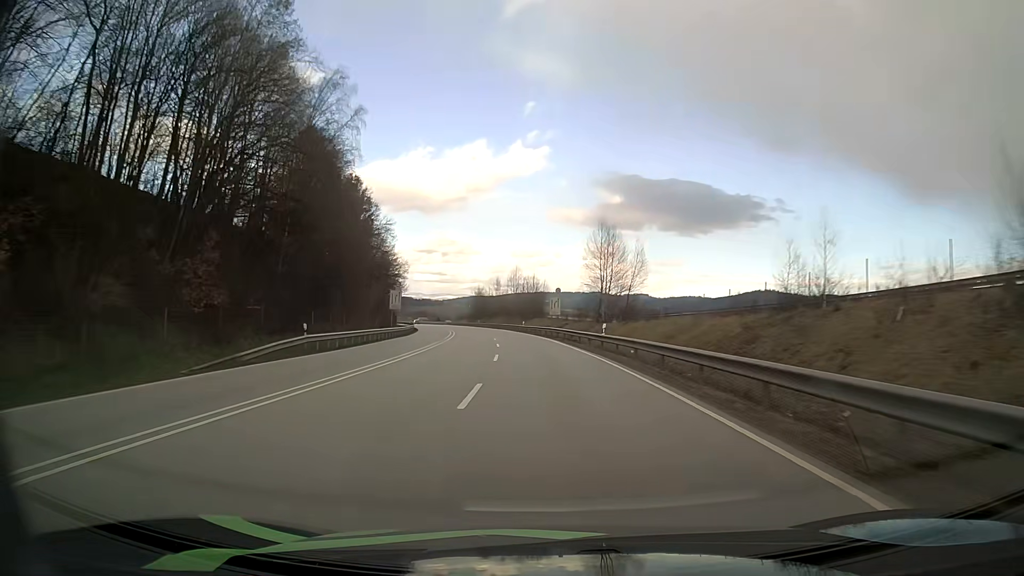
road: primary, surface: asphalt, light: Day
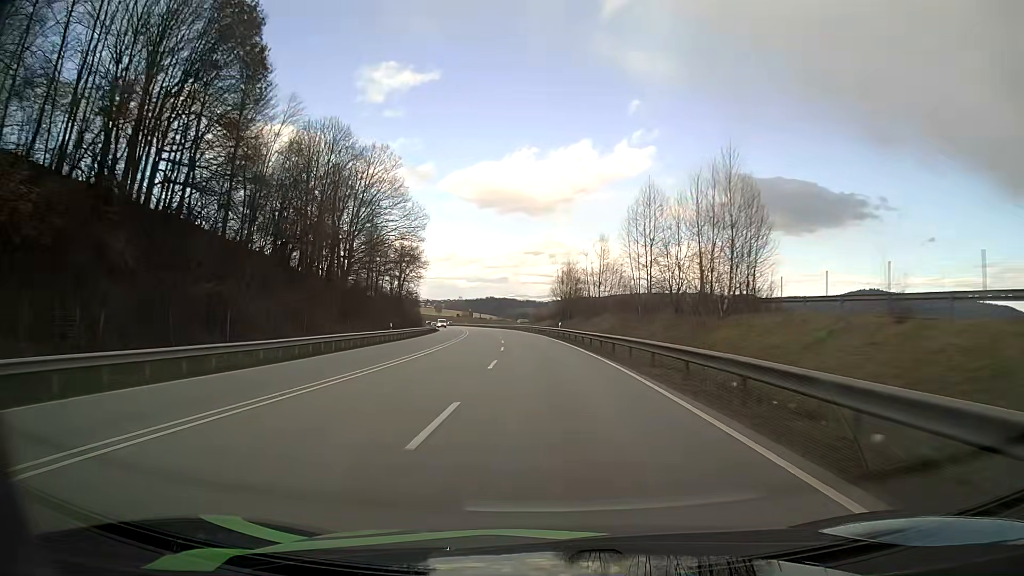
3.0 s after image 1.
(-5.6, +75.1) m; -9°
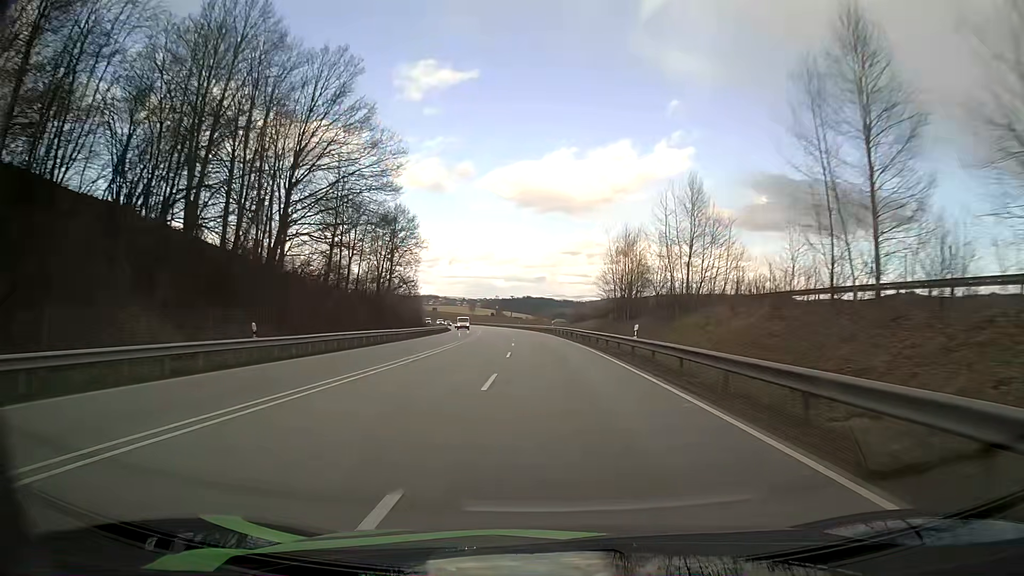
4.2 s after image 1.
(-0.9, +30.0) m; -3°
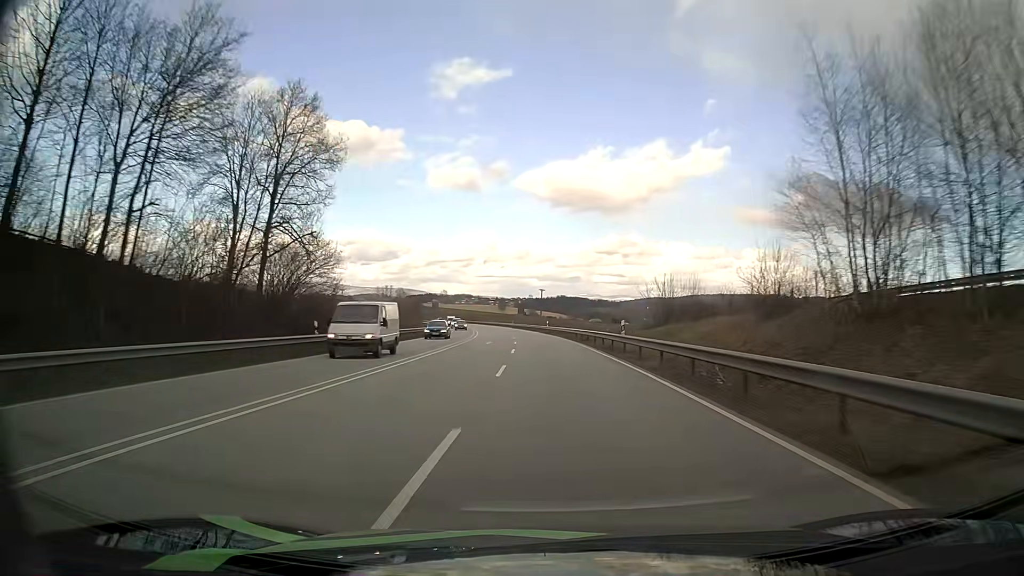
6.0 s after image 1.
(-1.3, +45.0) m; -3°
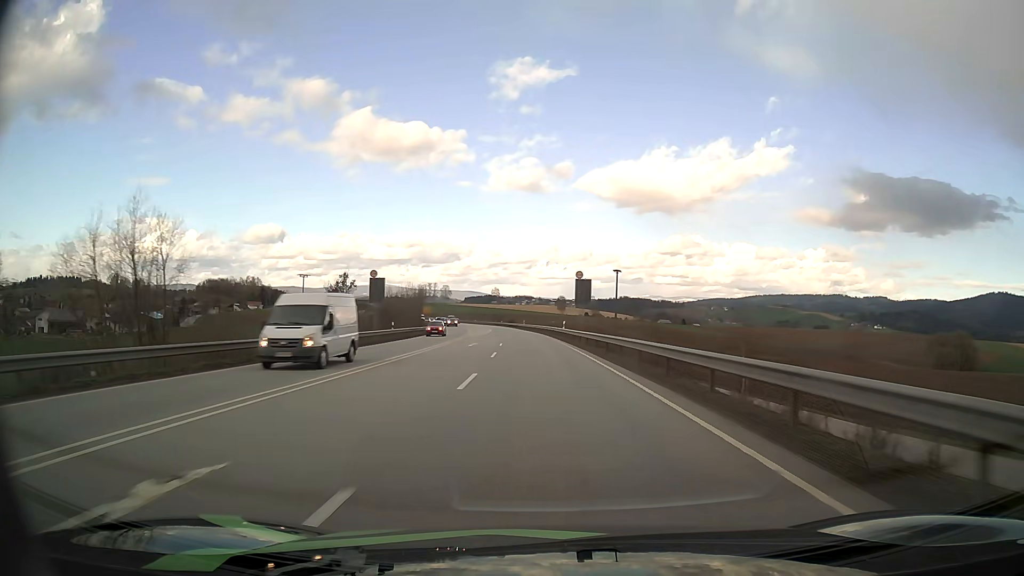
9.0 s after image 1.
(-2.9, +75.2) m; -5°
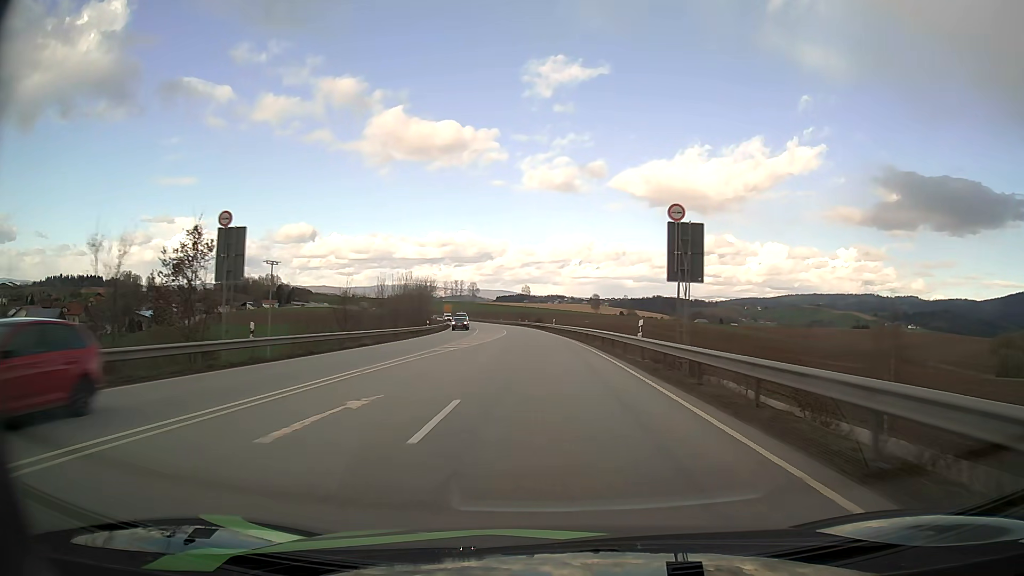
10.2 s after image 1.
(-0.8, +30.2) m; -3°
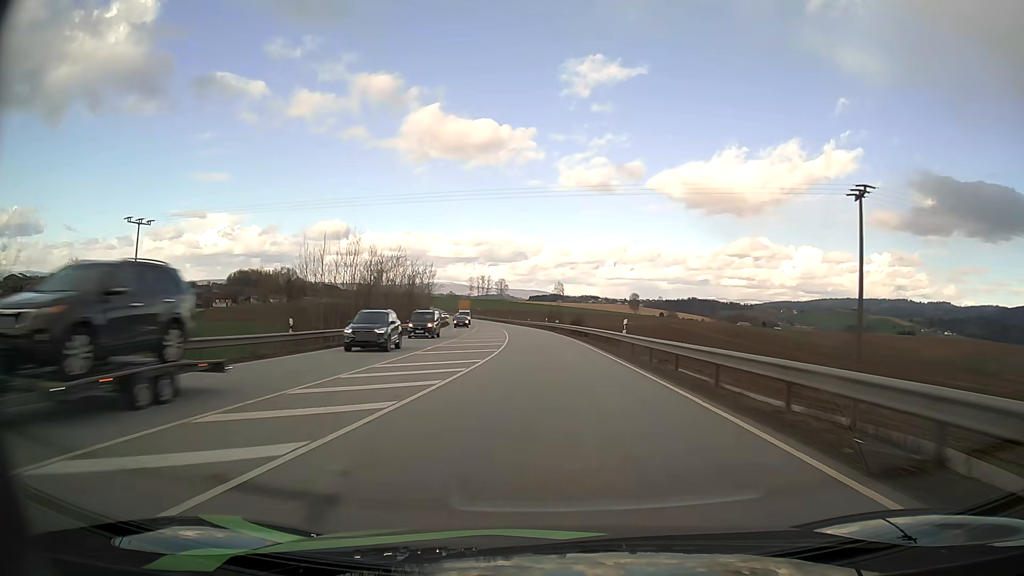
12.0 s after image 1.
(-1.2, +44.9) m; -3°
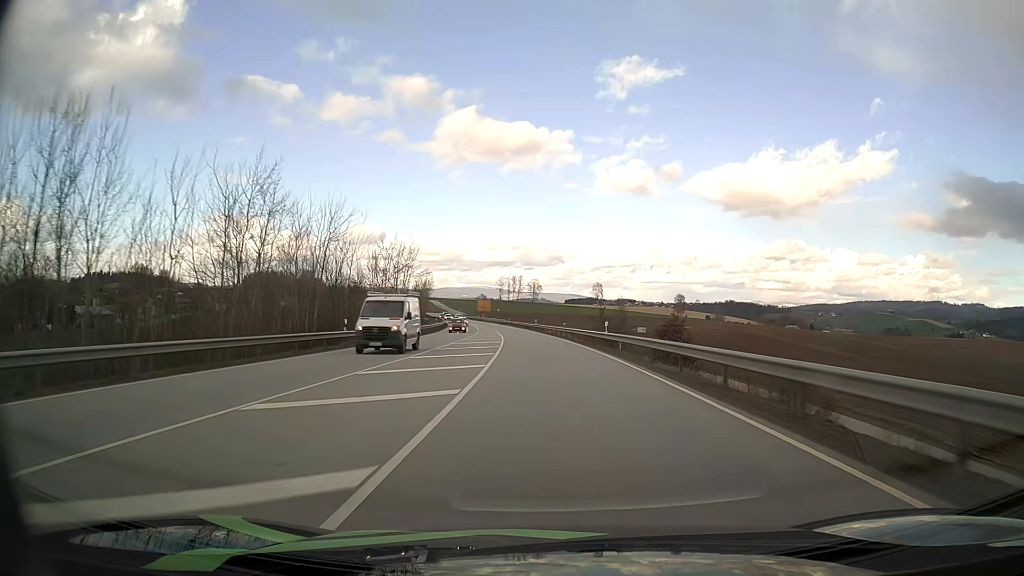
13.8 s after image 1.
(-1.1, +44.1) m; -3°
(0, +10) (0, +20) (-1, +30) (-1, +40) (-2, +50) (-3, +60) (-4, +70) (-5, +80) (-6, +90) (-7, +100) m
